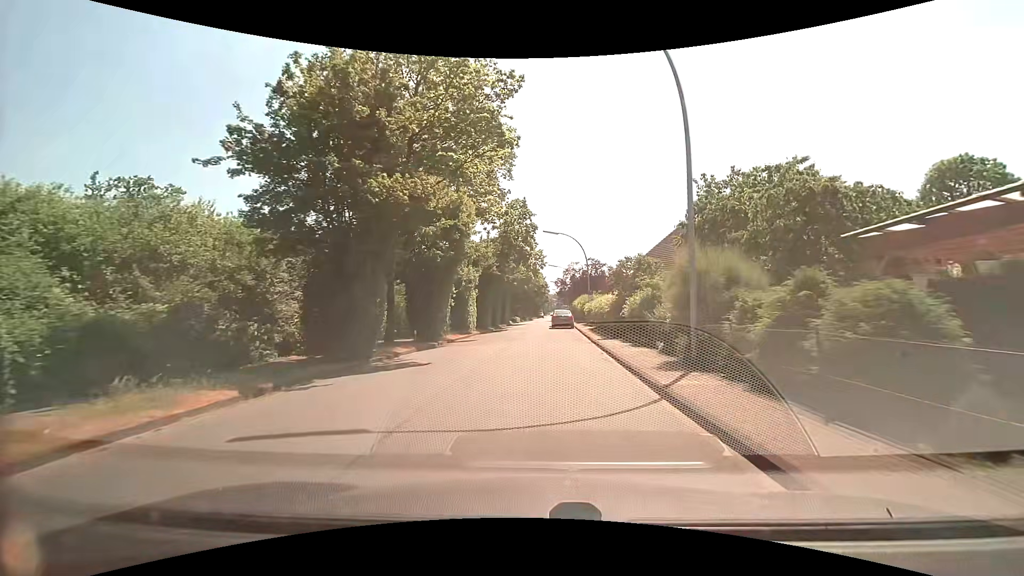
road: secondary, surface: asphalt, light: Day
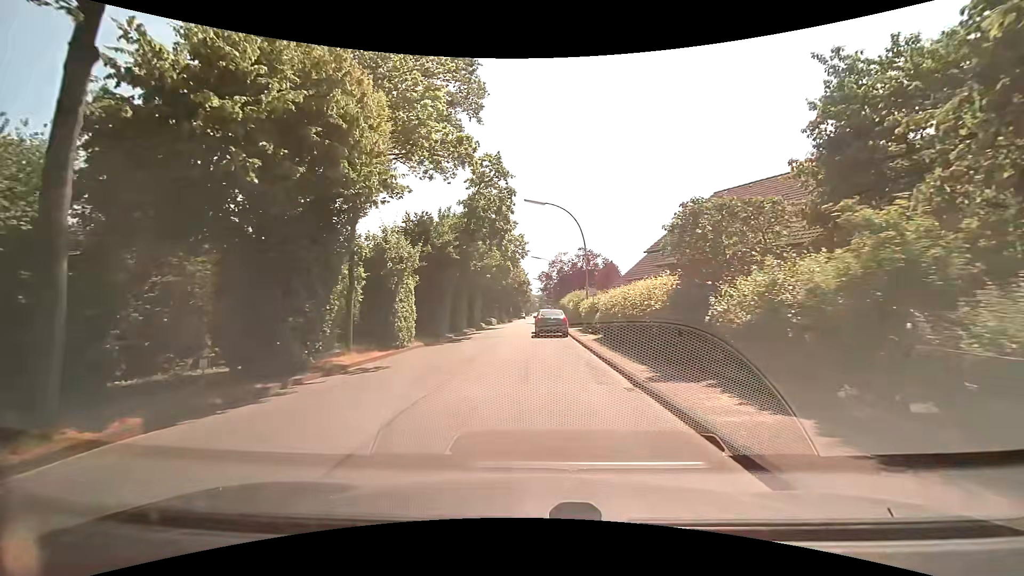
(+0.2, +12.8) m; +1°
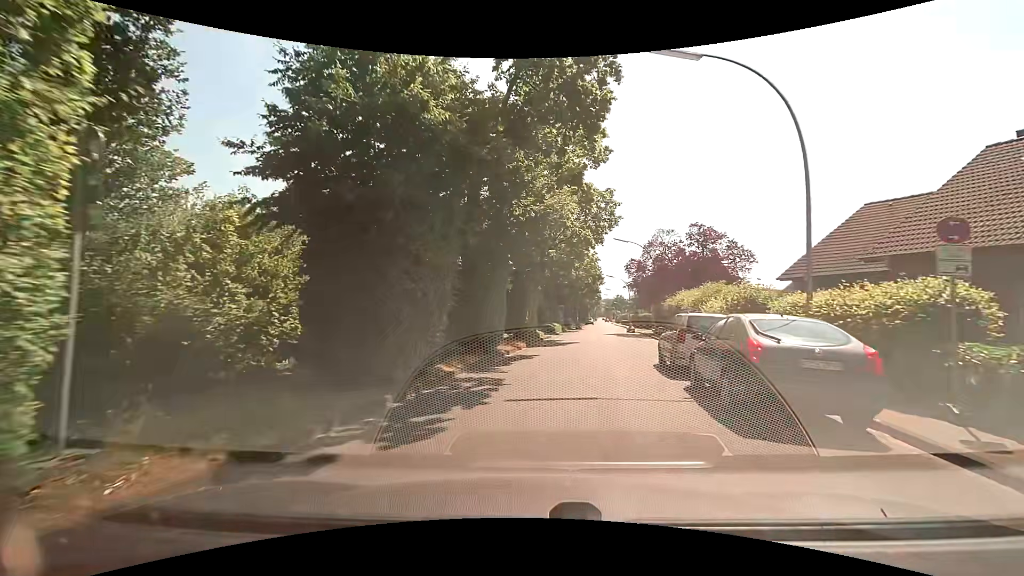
(-1.2, +19.5) m; -7°
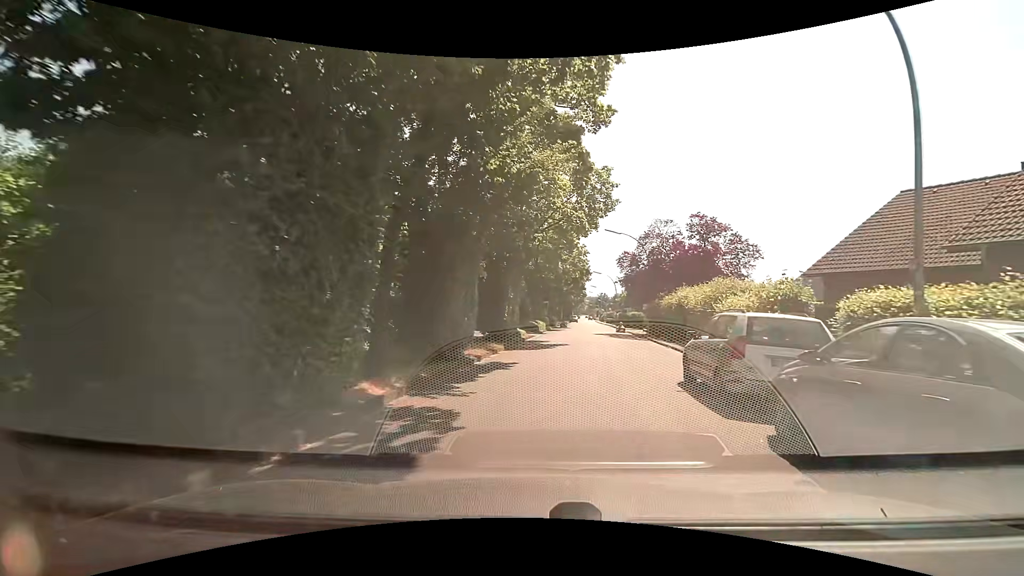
(+0.1, +4.3) m; +2°
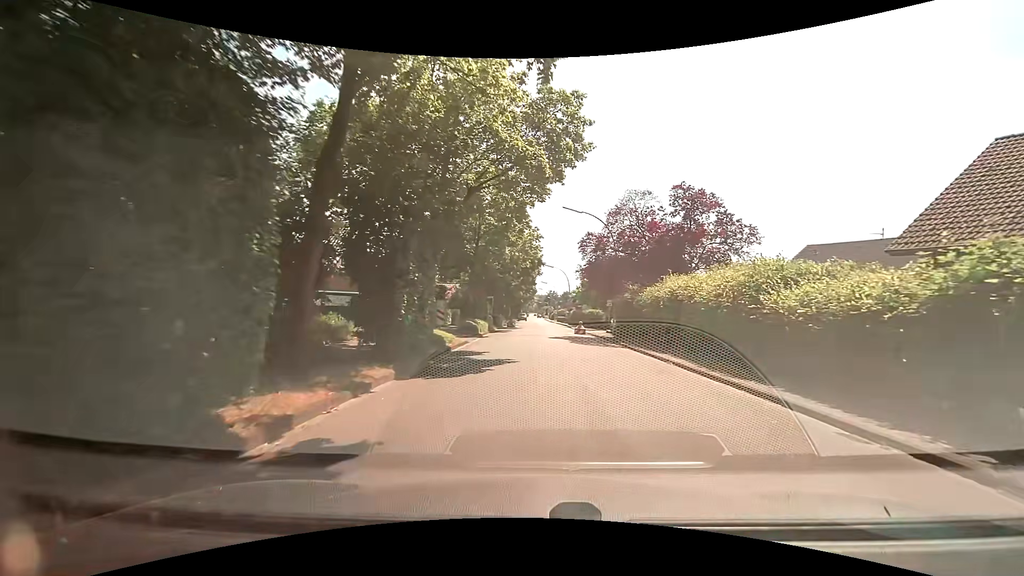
(+0.5, +9.0) m; +6°
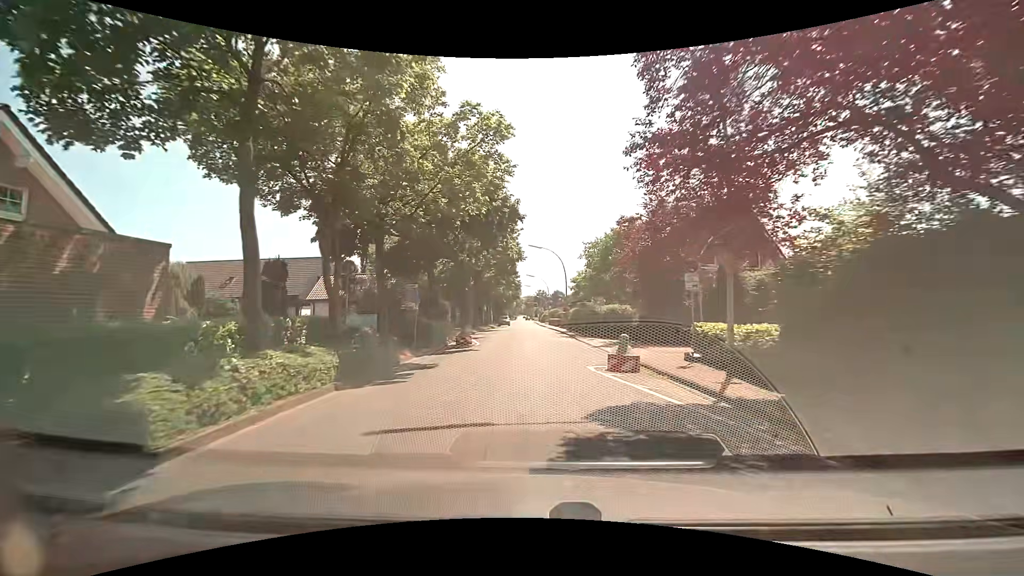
(+1.0, +23.8) m; +2°
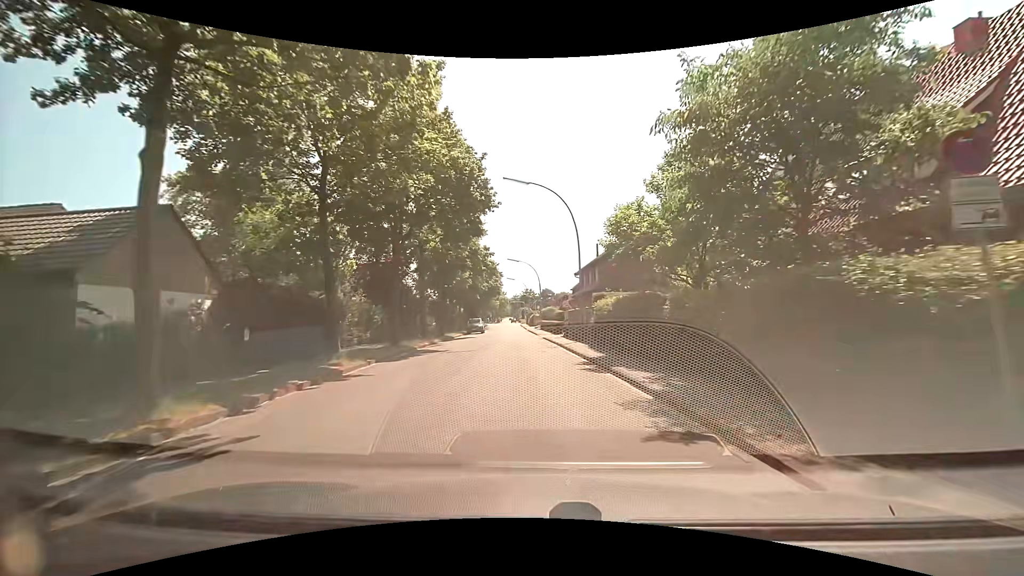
(+0.2, +26.8) m; +2°
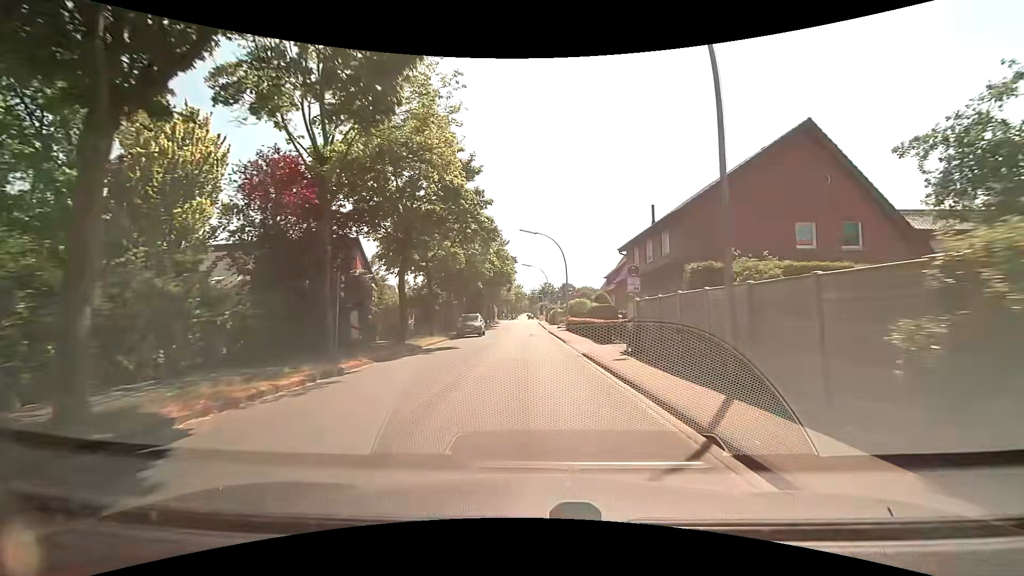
(-0.6, +18.3) m; -3°
(0, +10) (0, +20) (0, +30) (0, +40) (-1, +50) (-1, +60) (-1, +70) (-1, +80) (-1, +90) (-2, +100) m
